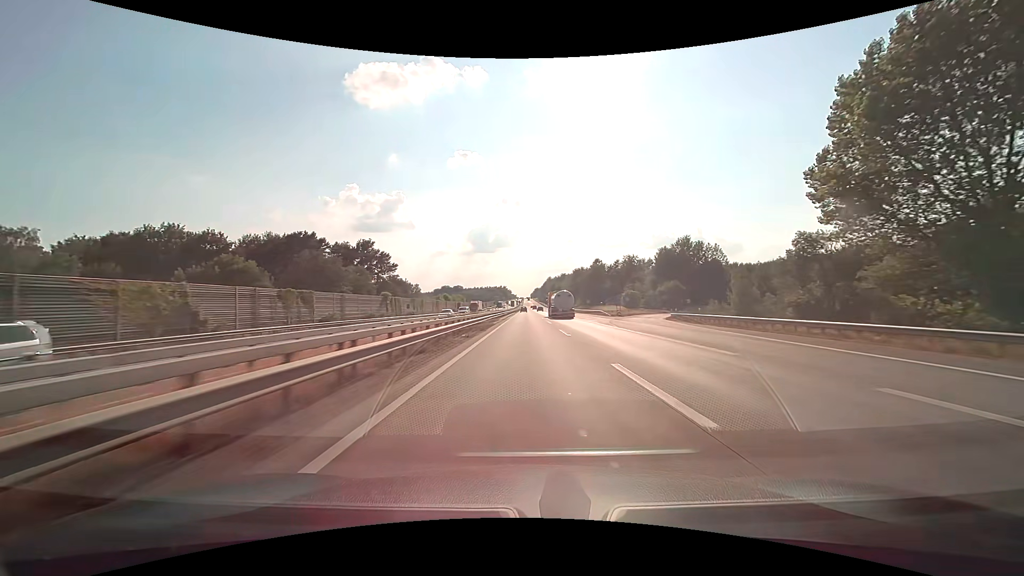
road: motorway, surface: concrete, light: Day
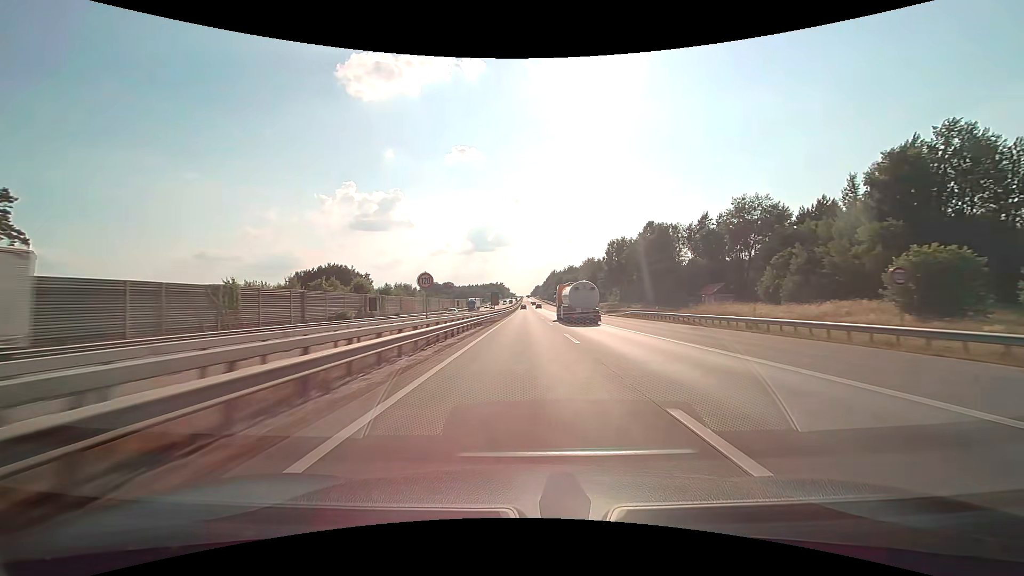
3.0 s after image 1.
(0.0, +95.4) m; 0°
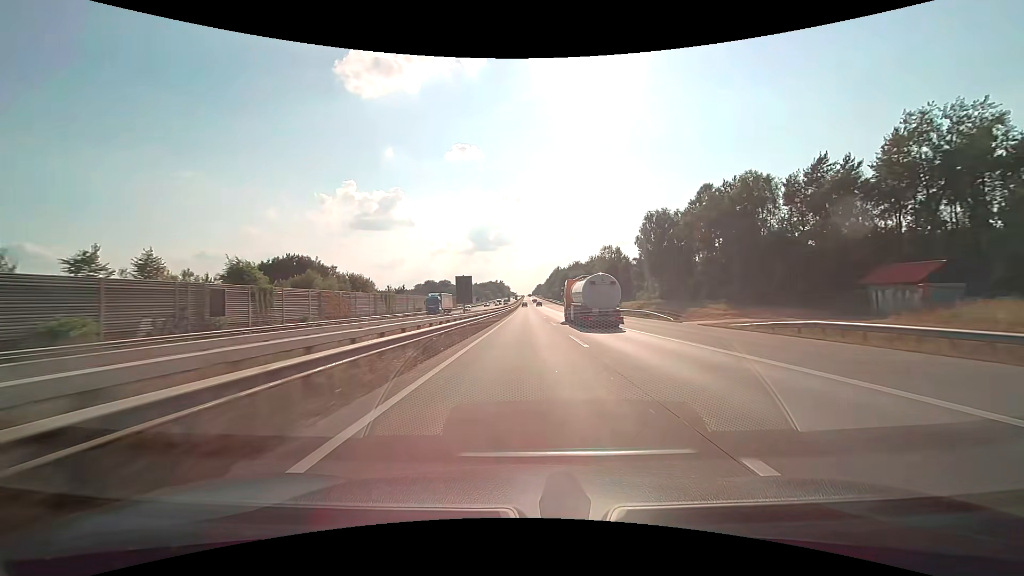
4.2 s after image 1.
(0.0, +38.1) m; 0°
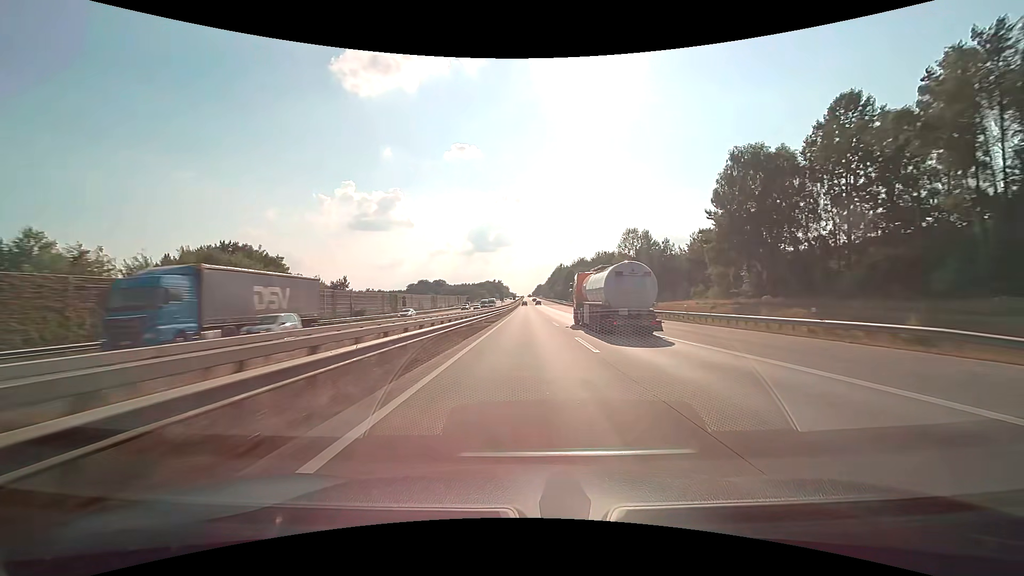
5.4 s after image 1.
(0.0, +38.1) m; 0°
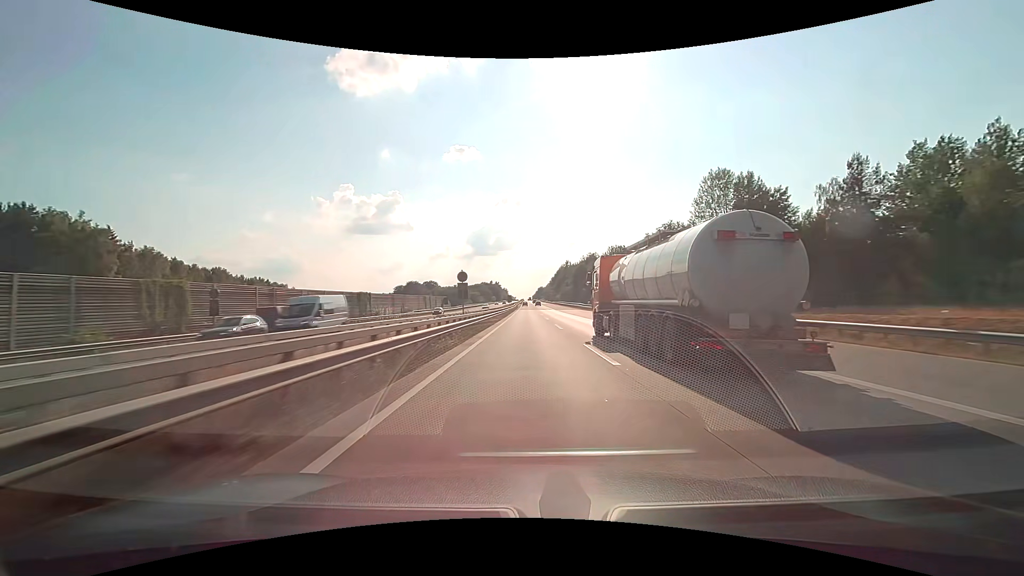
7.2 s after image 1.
(0.0, +57.1) m; 0°
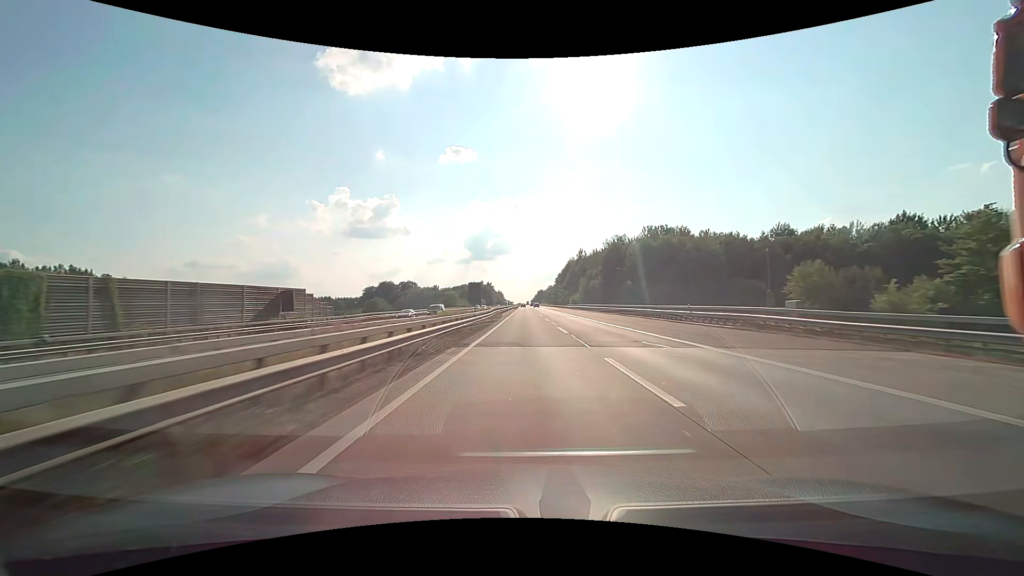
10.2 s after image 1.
(0.0, +94.9) m; 0°
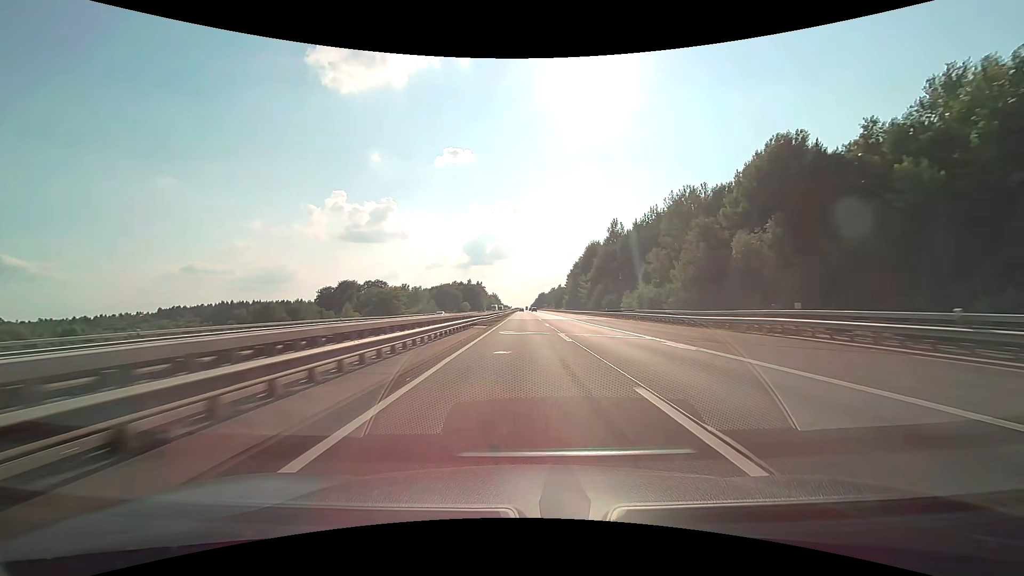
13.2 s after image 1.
(-0.2, +94.7) m; 0°
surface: asphalt
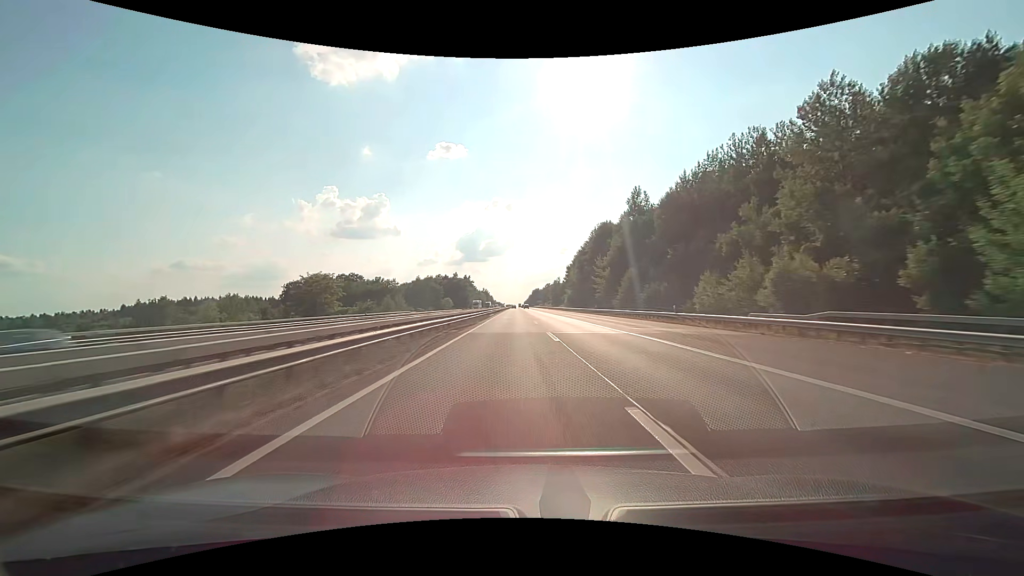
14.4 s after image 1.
(+0.3, +37.9) m; +1°
(0, +10) (0, +20) (0, +30) (0, +40) (0, +50) (0, +60) (+1, +70) (+1, +80) (+1, +90) (+1, +100) m
